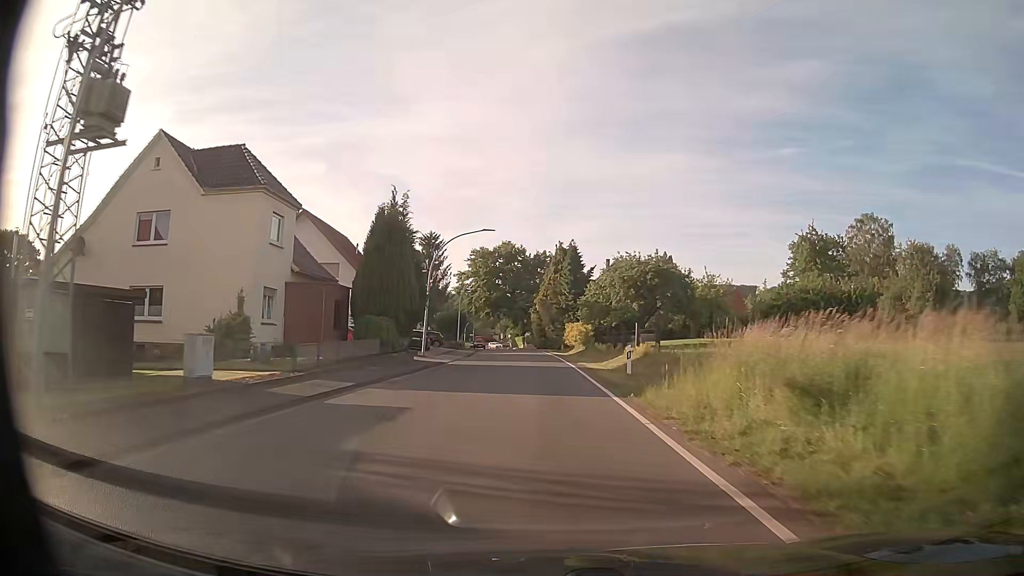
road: tertiary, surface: asphalt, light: Day
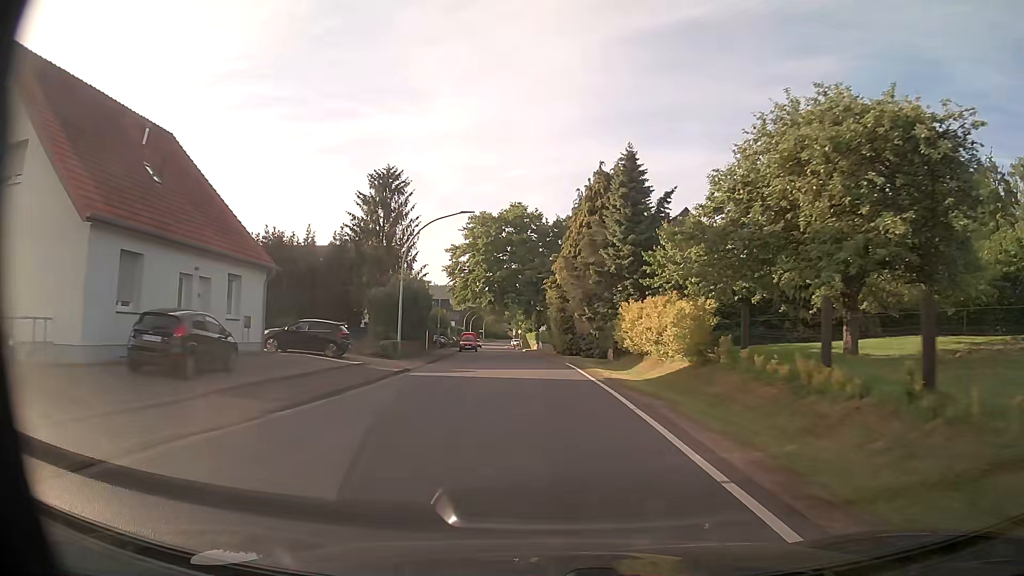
(-0.3, +34.9) m; -2°
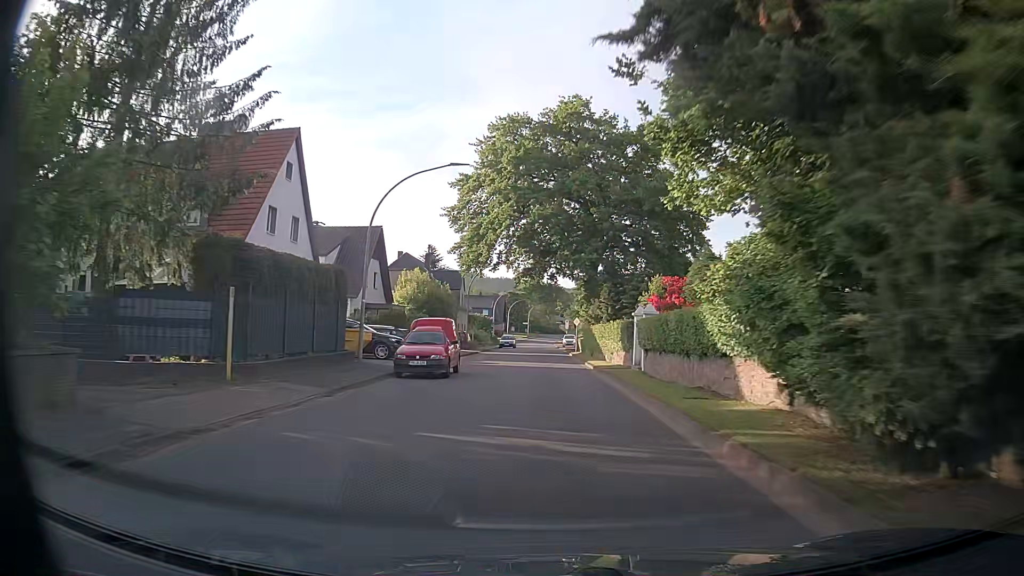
(-2.0, +42.1) m; -5°
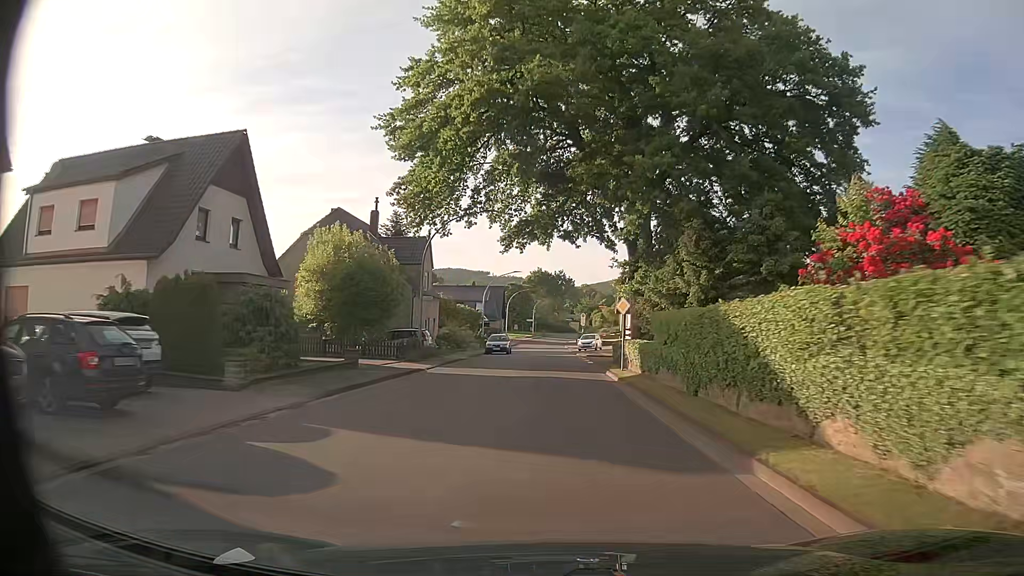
(-0.1, +24.9) m; -1°
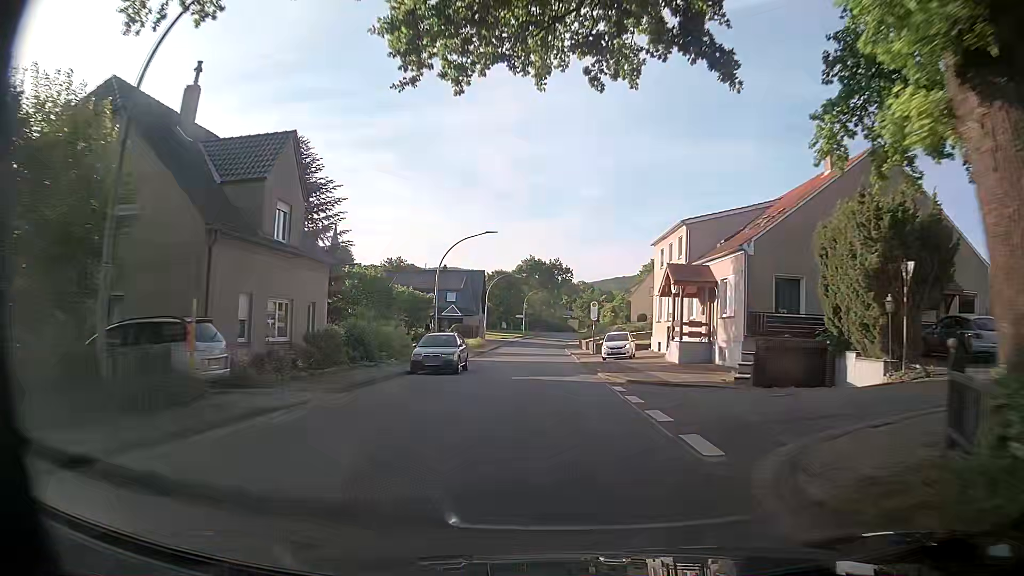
(+0.3, +25.3) m; +1°
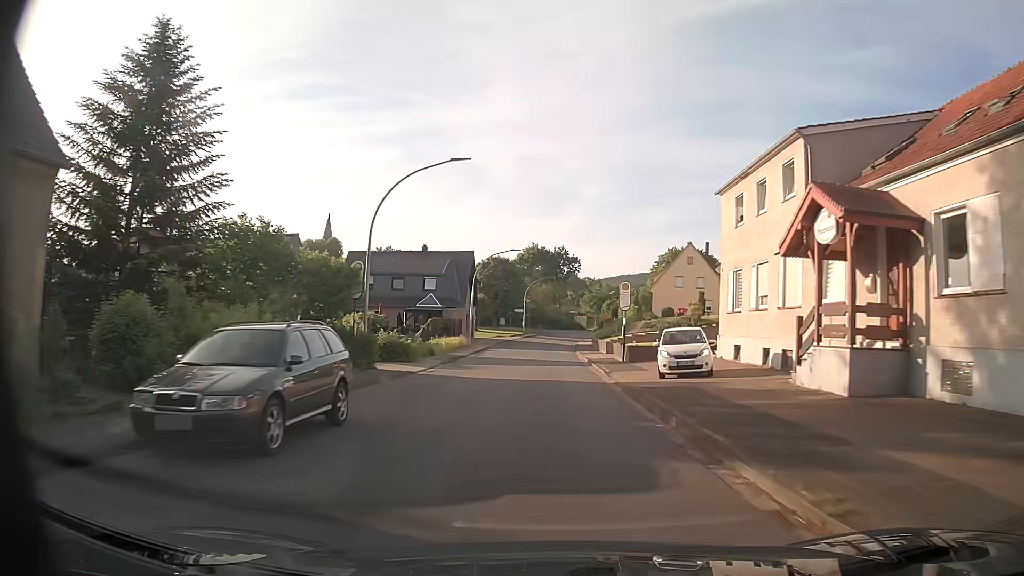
(+0.1, +16.9) m; -1°
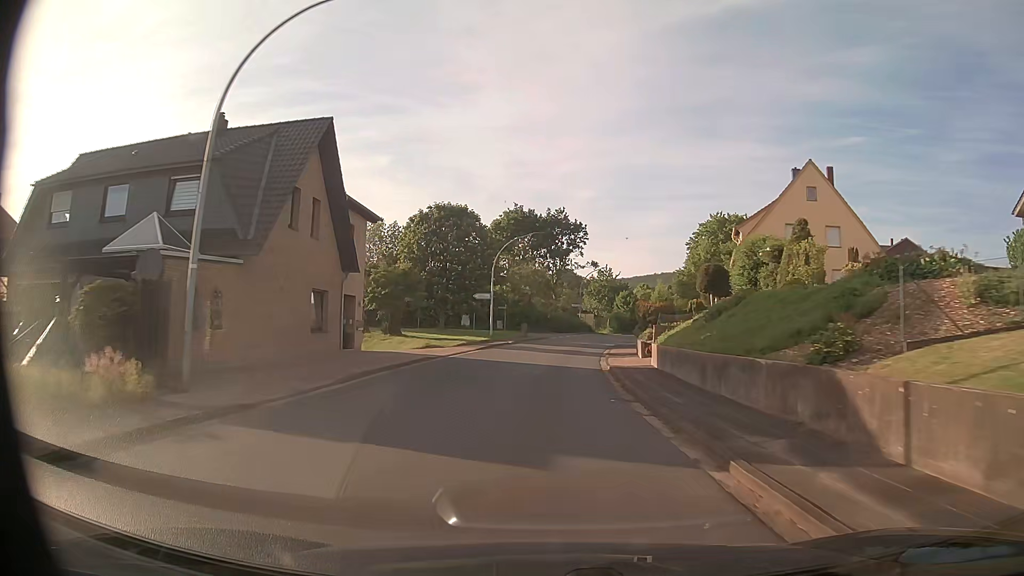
(+0.5, +42.7) m; +1°
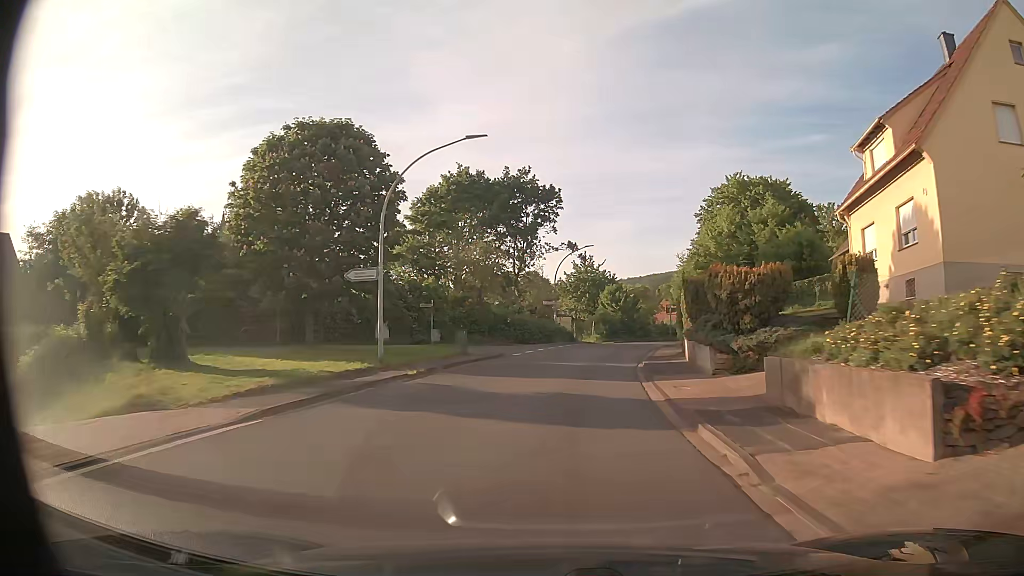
(+0.3, +25.5) m; +3°
(0, +10) (+1, +20) (+2, +30) (+4, +40) (+6, +49) (+10, +59) (+13, +68) (+18, +77) (+23, +86) (+28, +94) m
